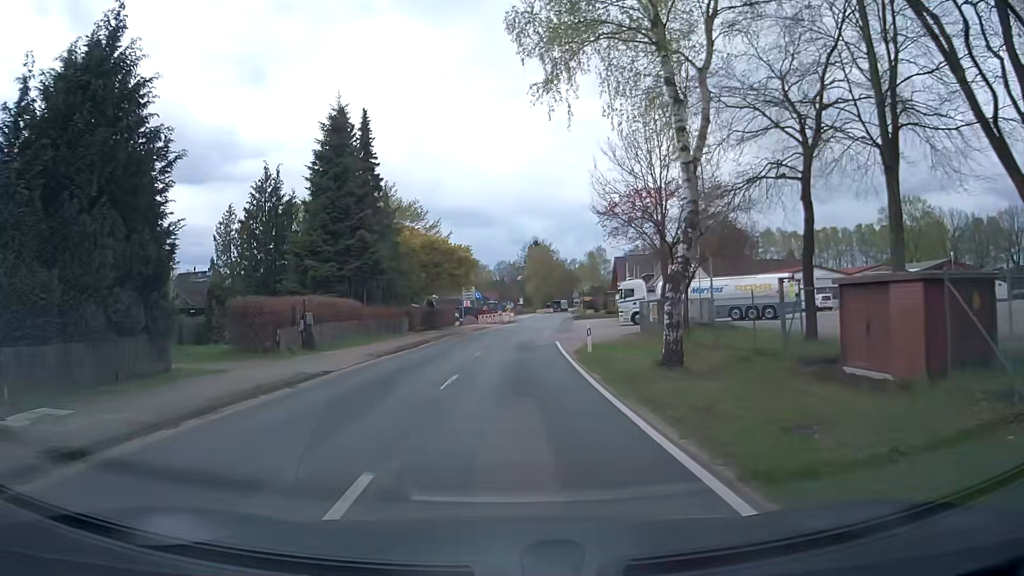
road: secondary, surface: asphalt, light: Day
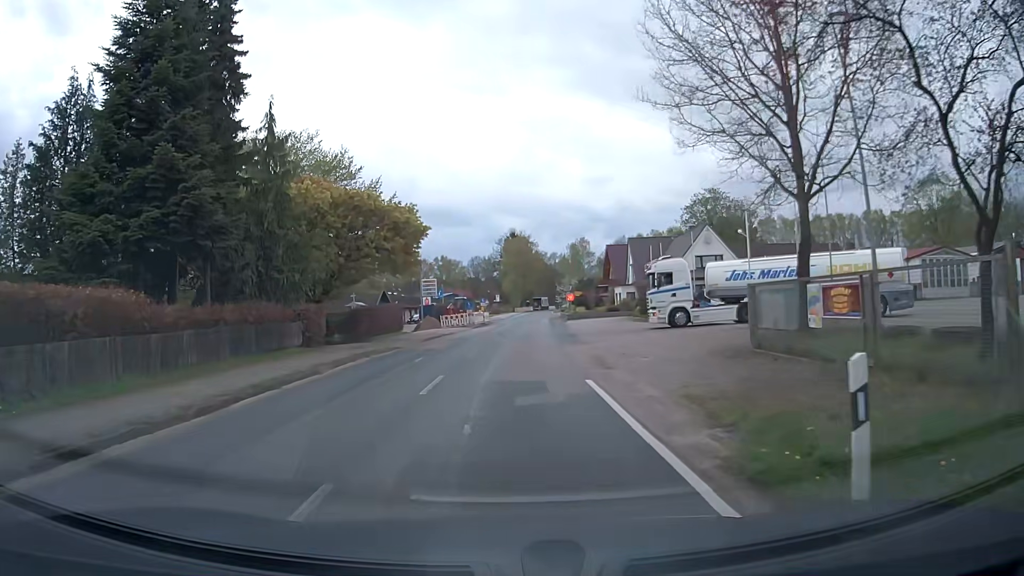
(+0.2, +18.6) m; +3°
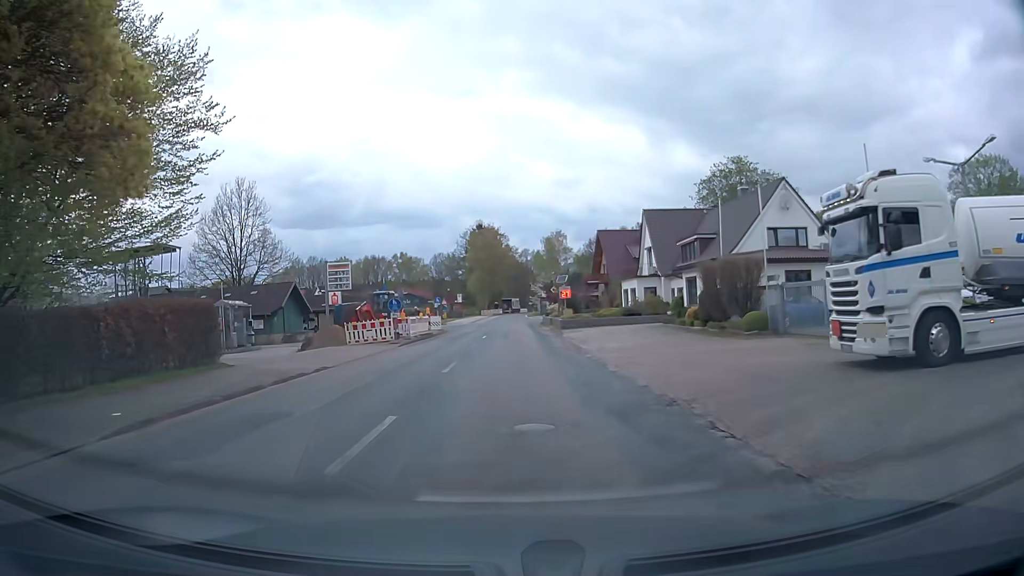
(+0.2, +23.3) m; +2°
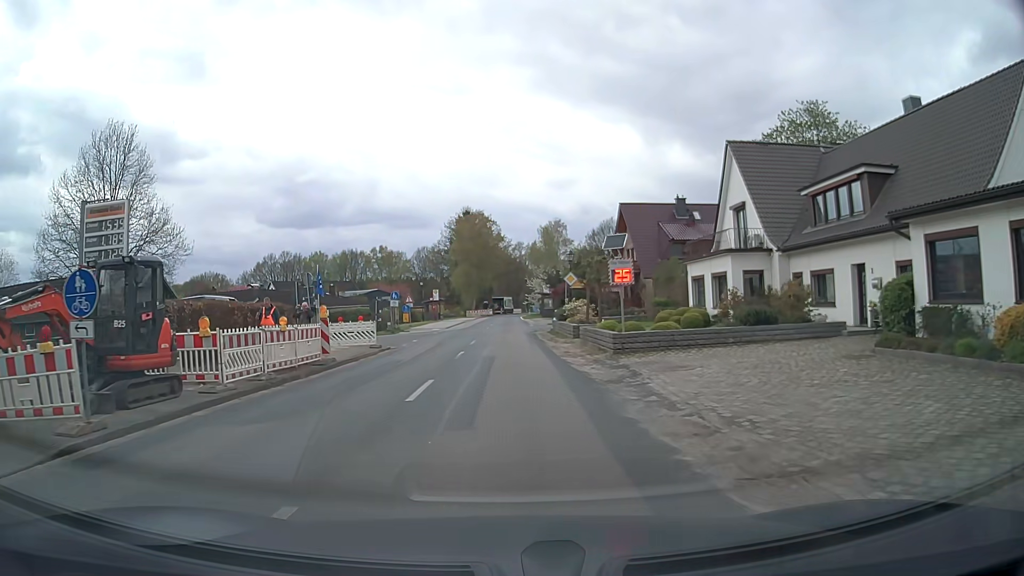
(+0.2, +22.4) m; 0°
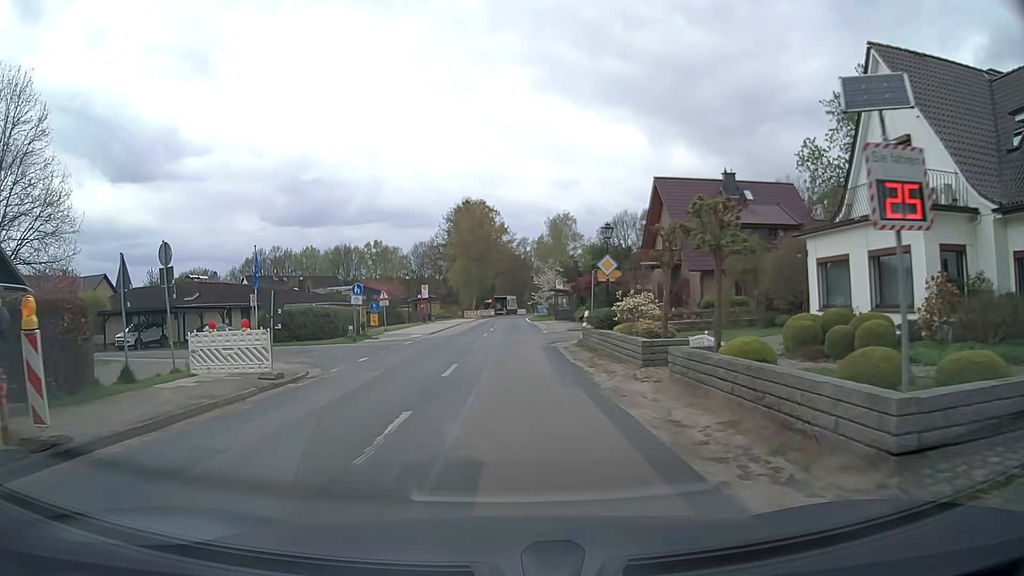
(0.0, +13.3) m; 0°
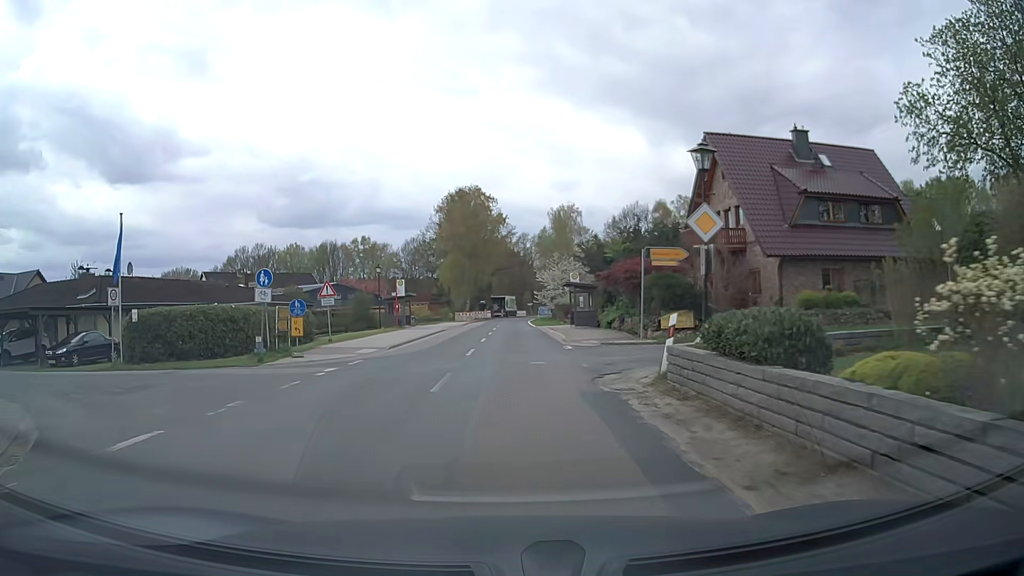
(+0.1, +13.7) m; +1°
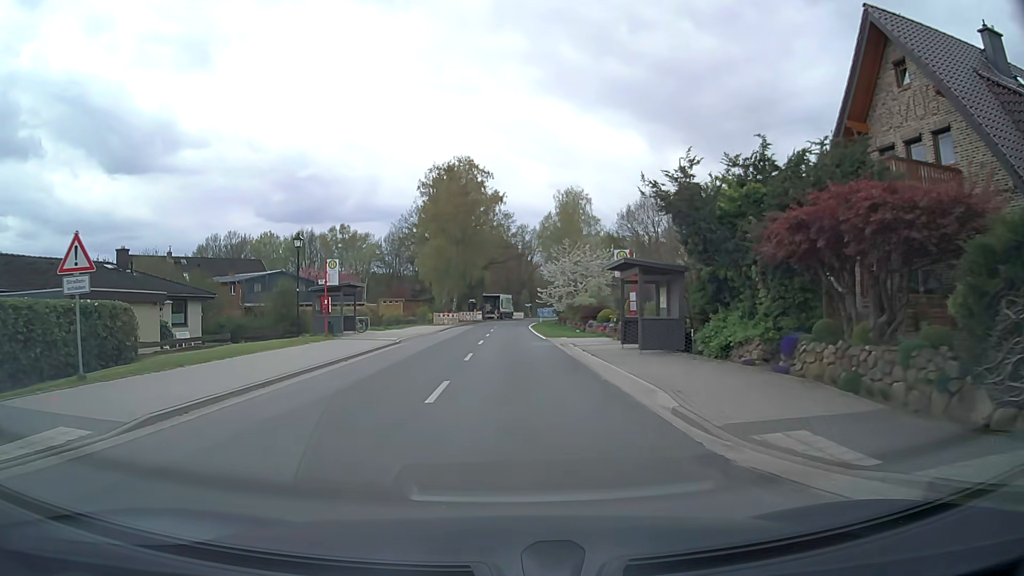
(0.0, +18.6) m; 0°
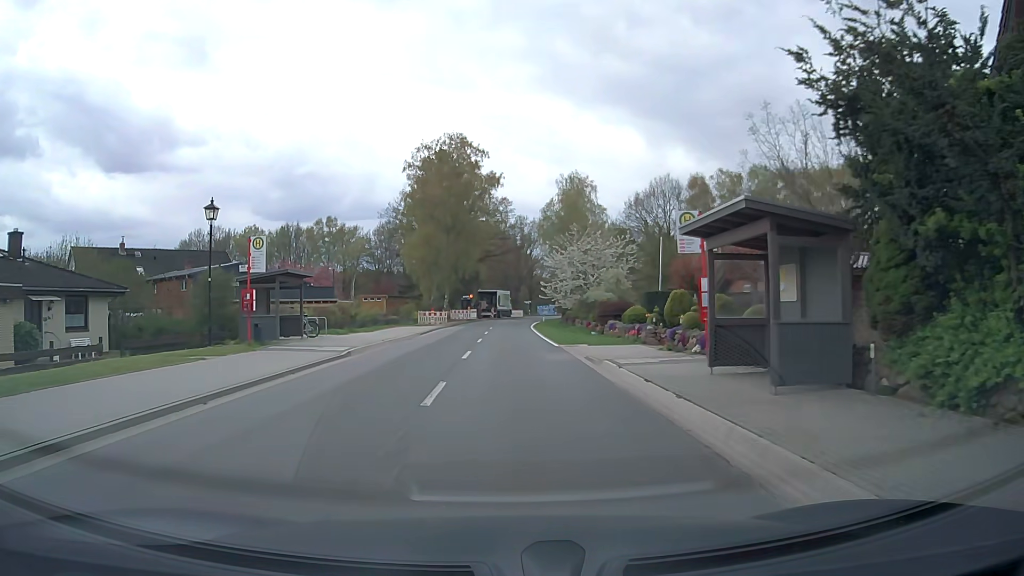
(0.0, +9.3) m; 0°
(0, +10) (0, +20) (0, +30) (0, +40) (+1, +50) (+1, +60) (+2, +70) (+3, +80) (+5, +90) (+7, +99) m
